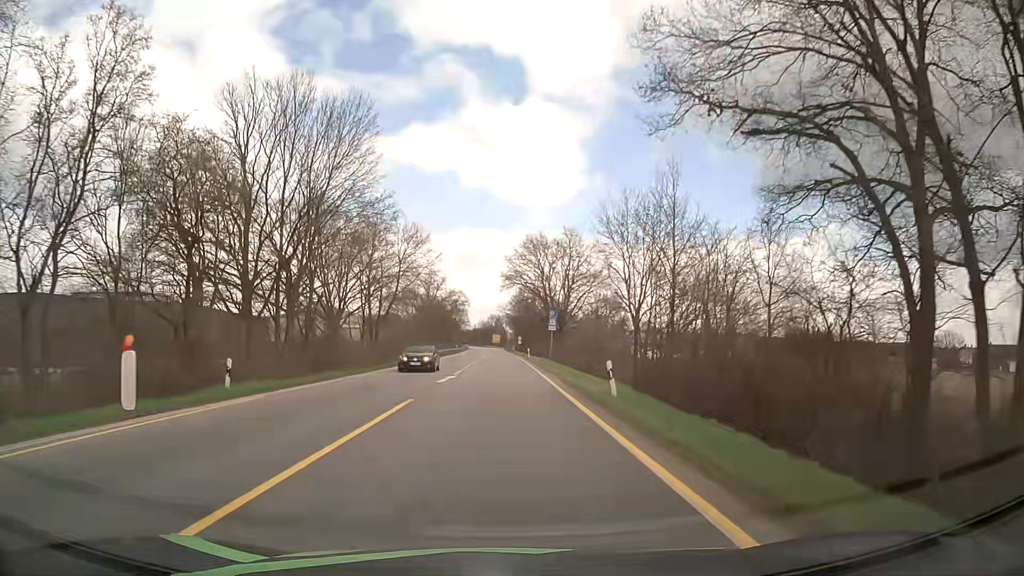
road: primary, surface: asphalt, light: Day
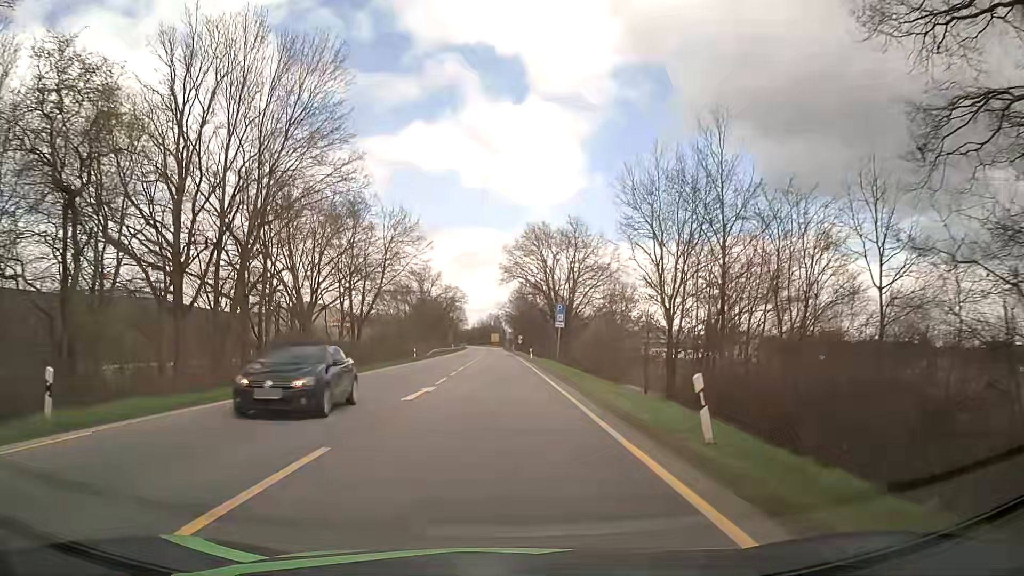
(0.0, +8.0) m; 0°
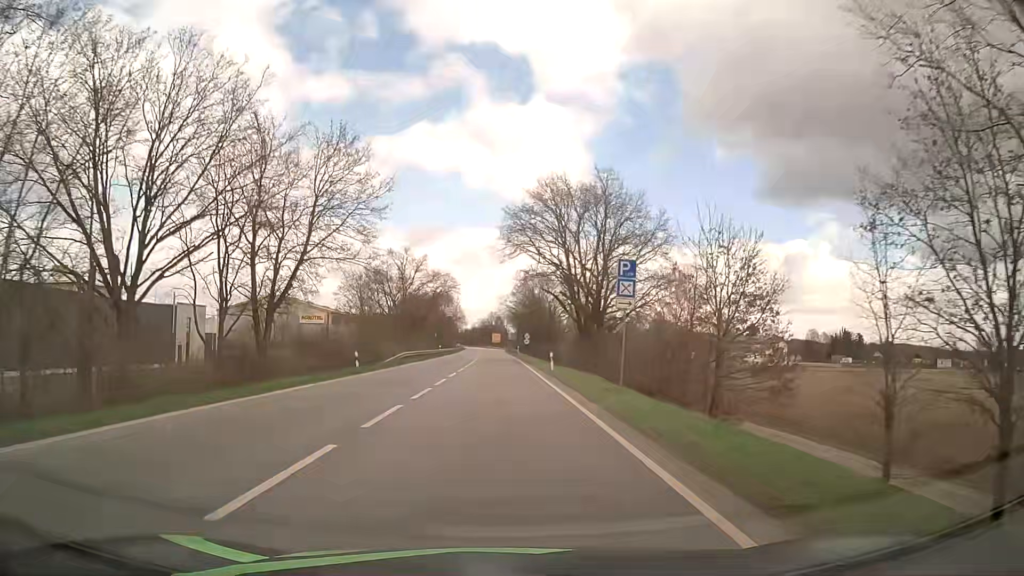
(0.0, +24.0) m; 0°
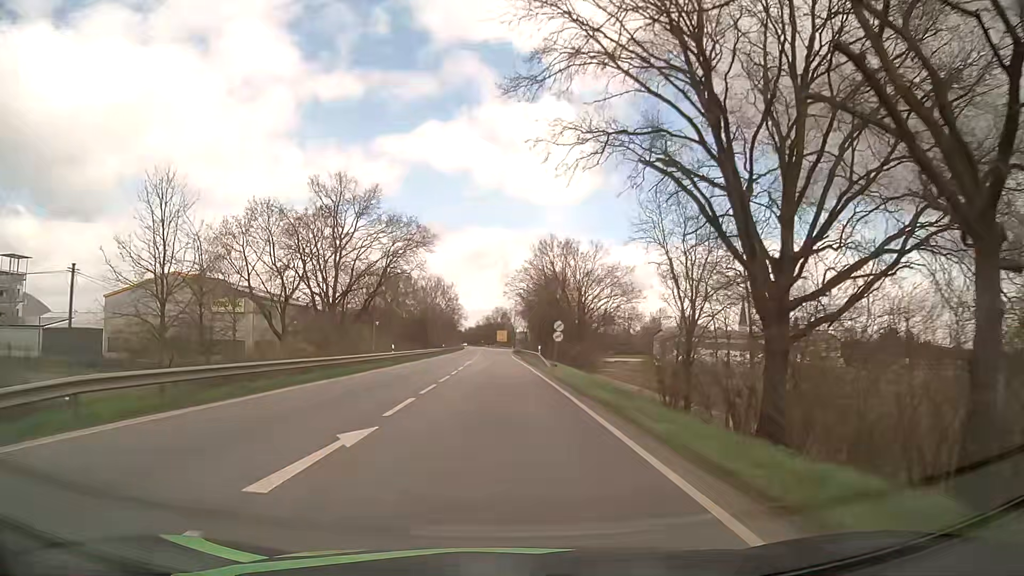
(-0.3, +40.7) m; 0°
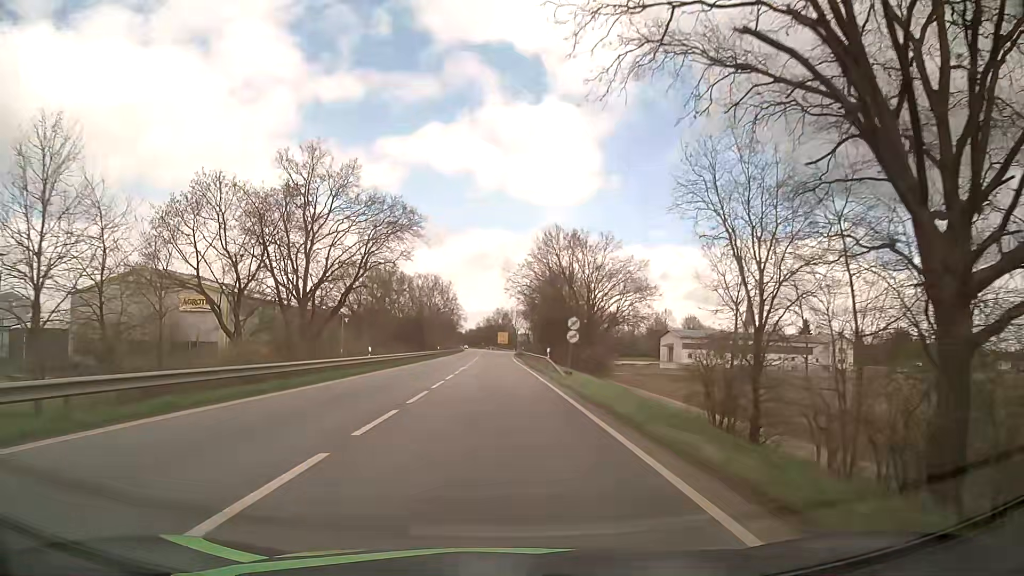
(-0.1, +8.4) m; -1°
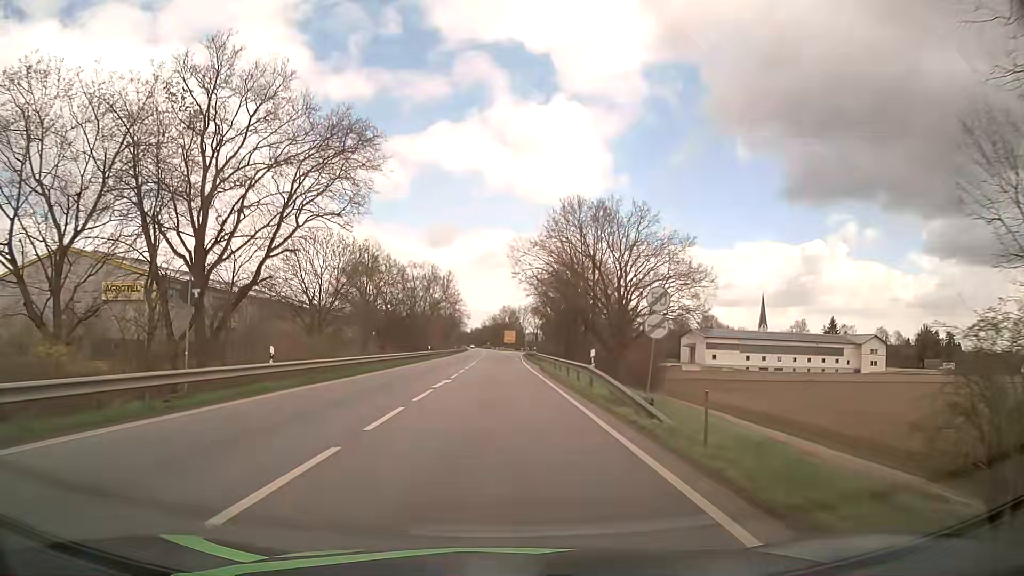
(0.0, +17.4) m; 0°
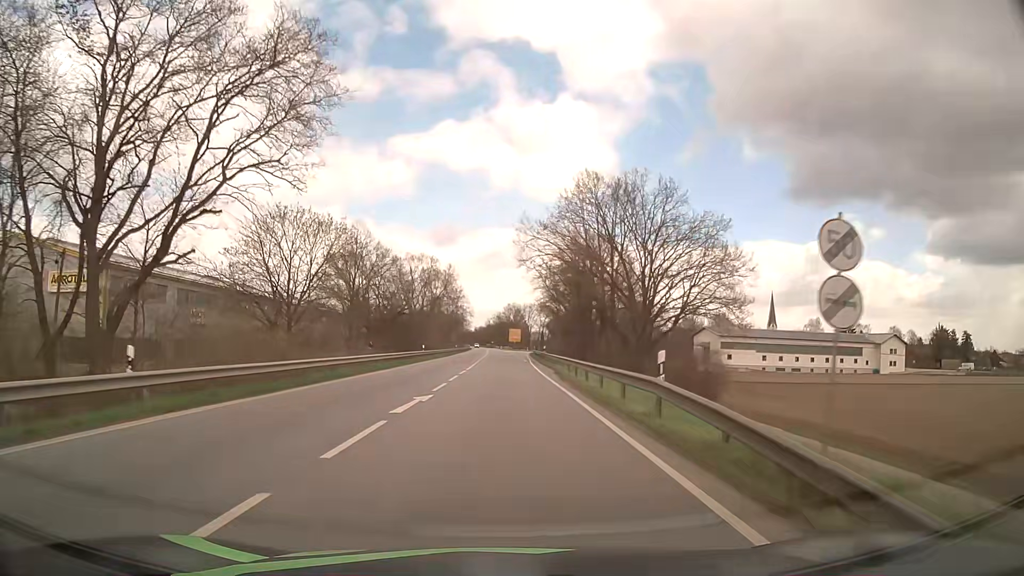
(0.0, +9.0) m; 0°
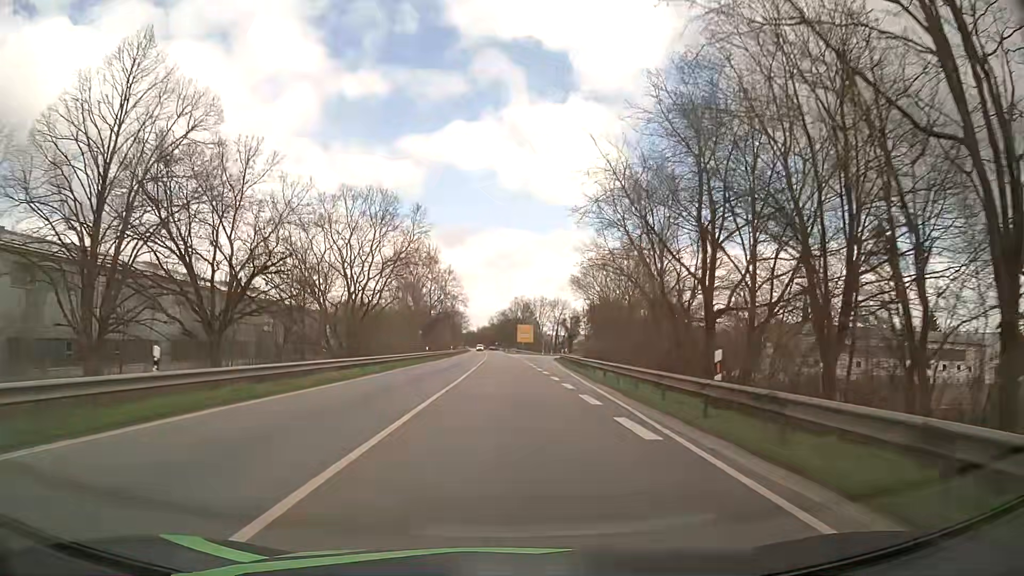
(-0.5, +48.3) m; -1°
(0, +10) (0, +20) (0, +30) (0, +40) (0, +50) (0, +60) (0, +70) (0, +80) (-1, +90) (-1, +100) m
